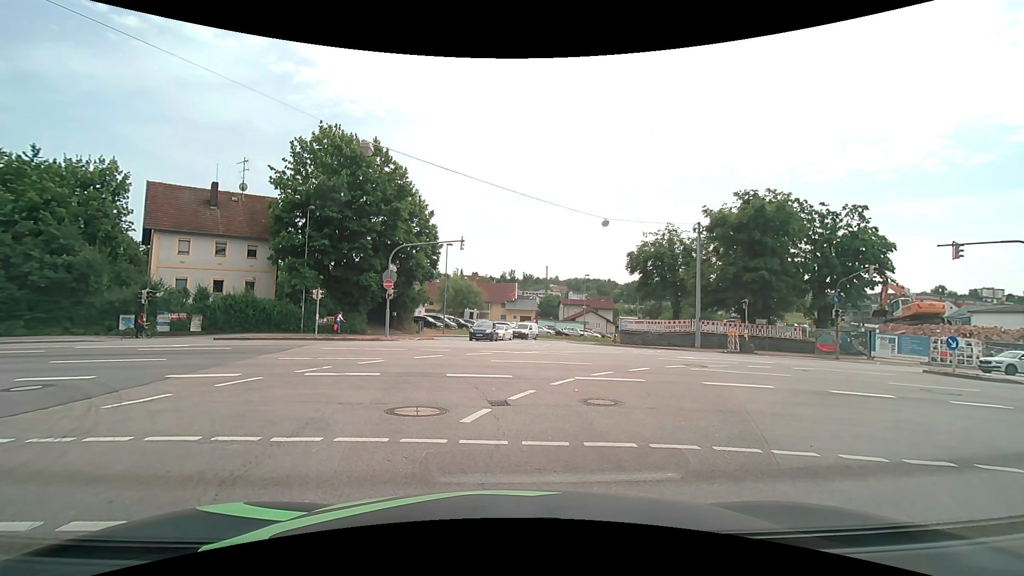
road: unclassified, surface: asphalt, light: Day
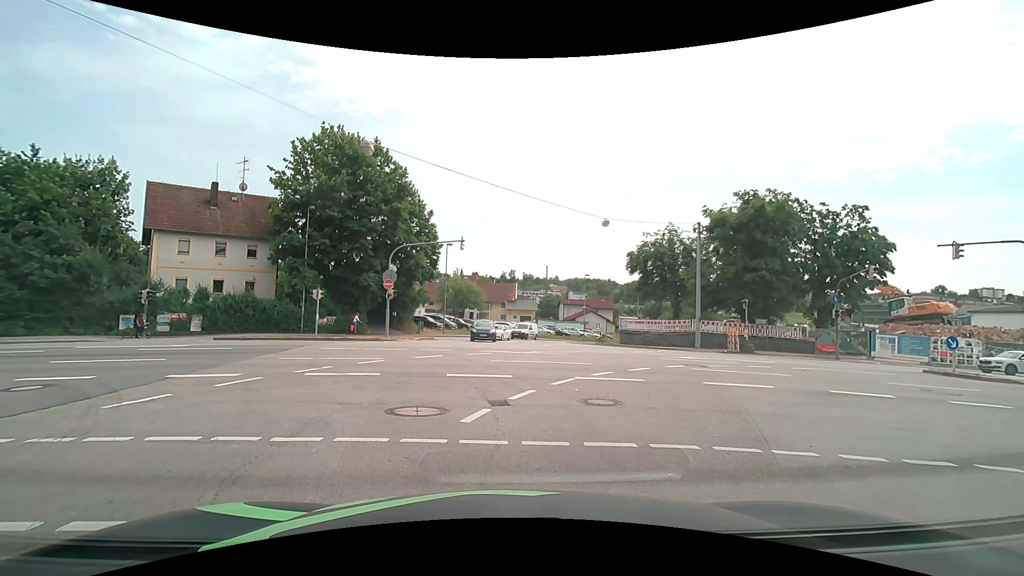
(0.0, 0.0) m; 0°
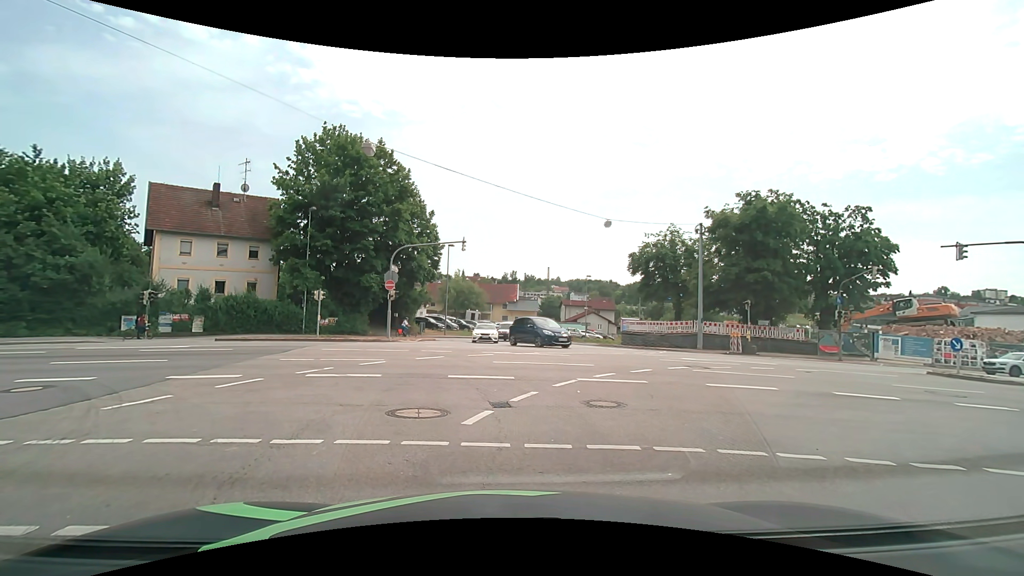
(0.0, 0.0) m; 0°
(-1, +10) (-3, +20) (-11, +26) (-21, +26) (-30, +24) (-40, +22) (-50, +20) (-60, +18) (-69, +15) (-79, +13) m
